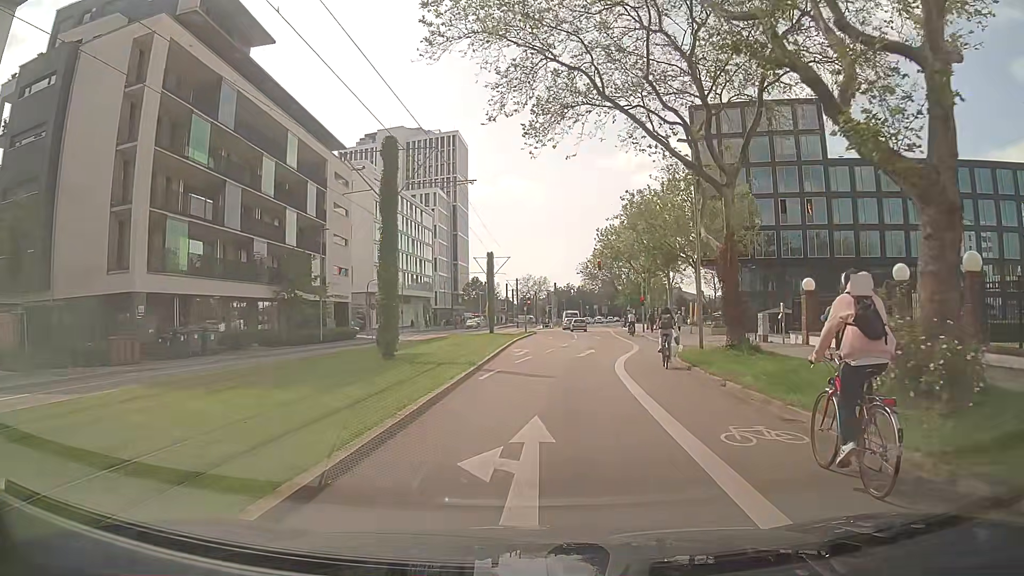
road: secondary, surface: asphalt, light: Day
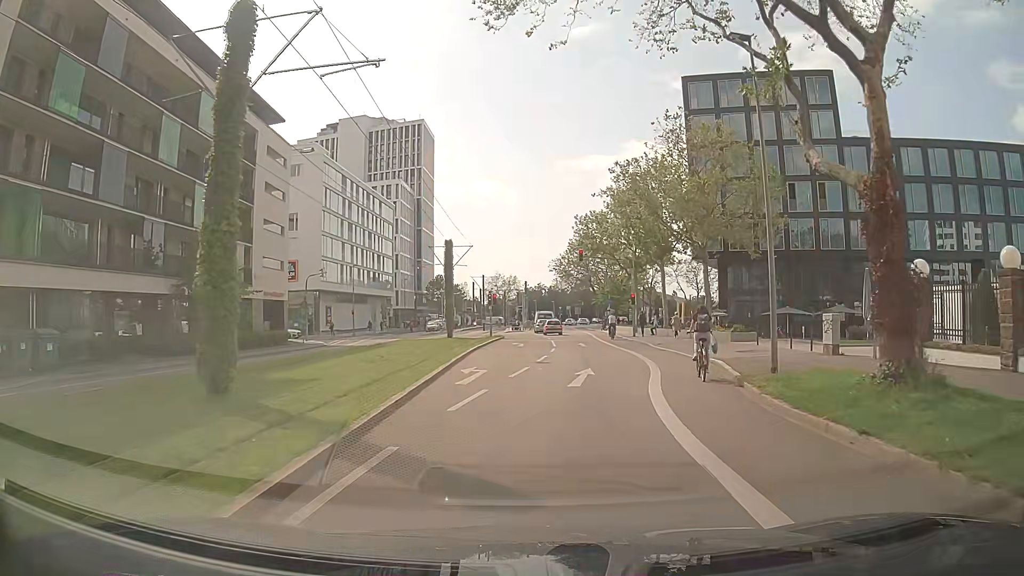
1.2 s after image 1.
(+0.2, +10.6) m; +2°
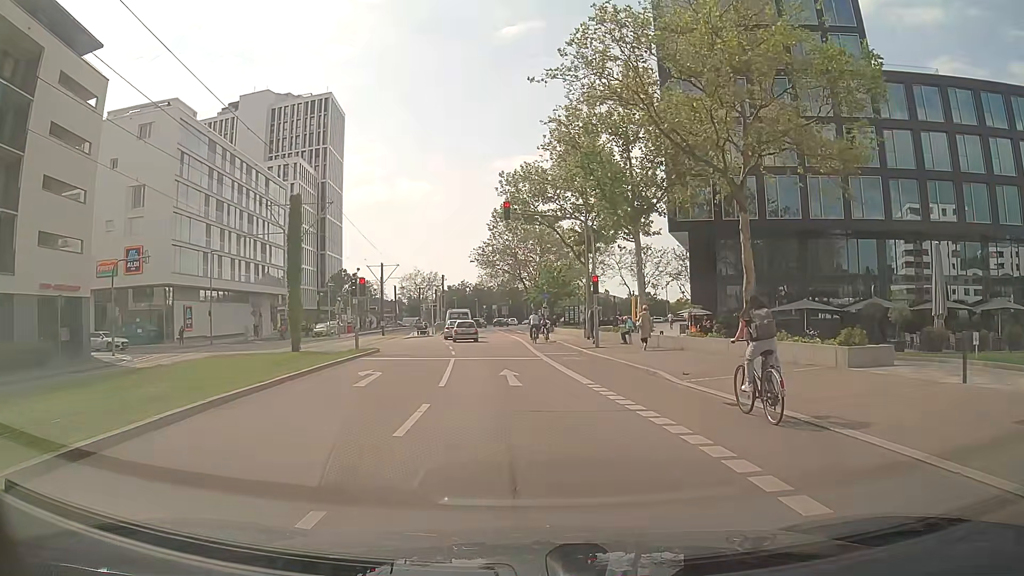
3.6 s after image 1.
(+1.2, +20.0) m; +6°
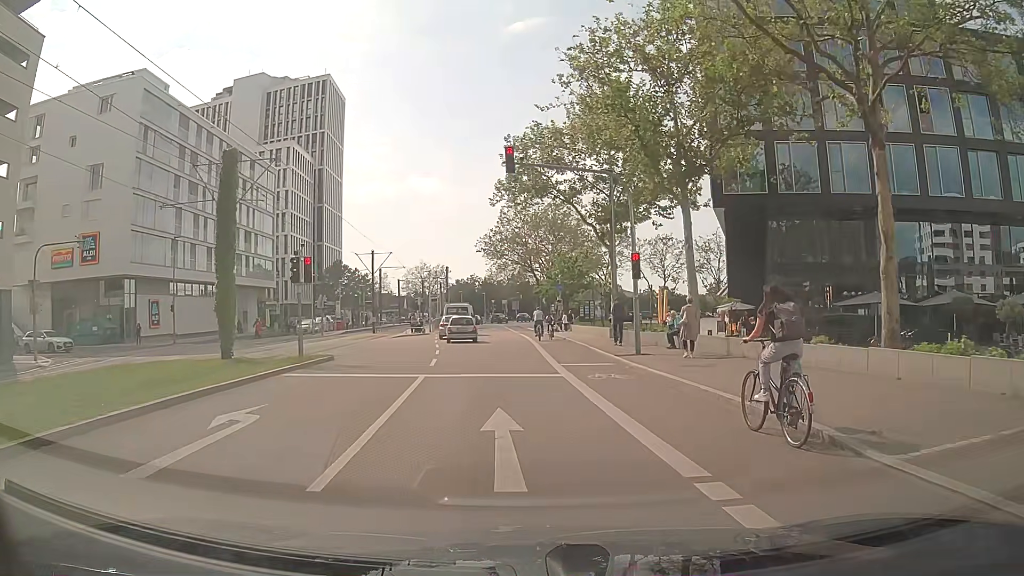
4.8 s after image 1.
(-0.1, +8.5) m; -1°
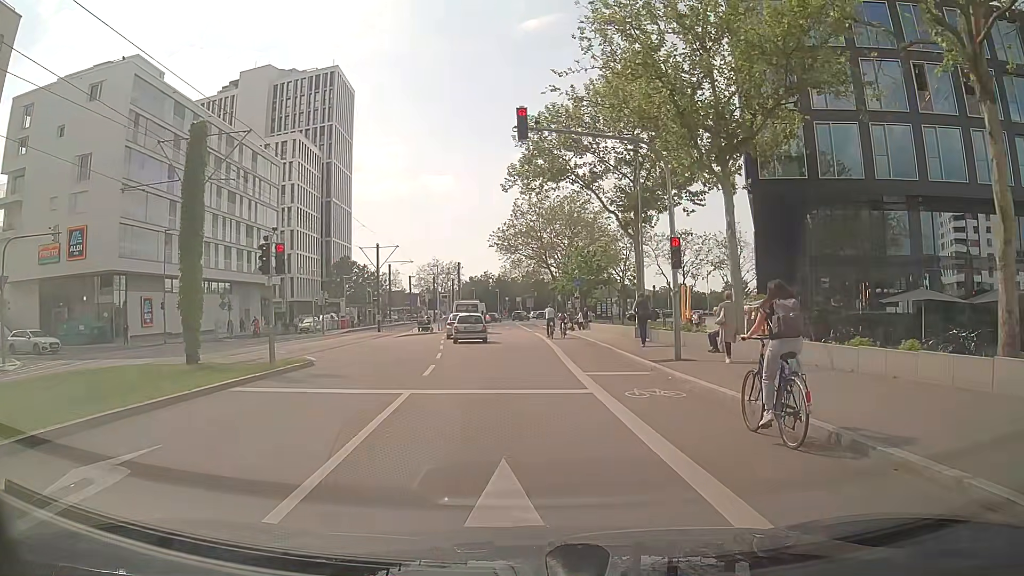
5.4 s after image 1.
(0.0, +3.6) m; -1°
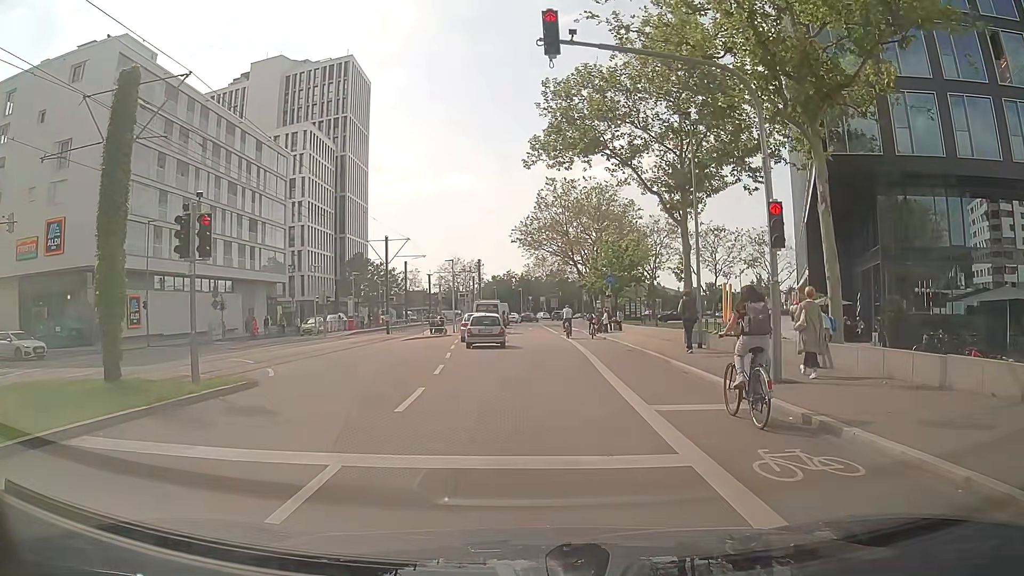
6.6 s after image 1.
(-0.2, +5.3) m; -3°
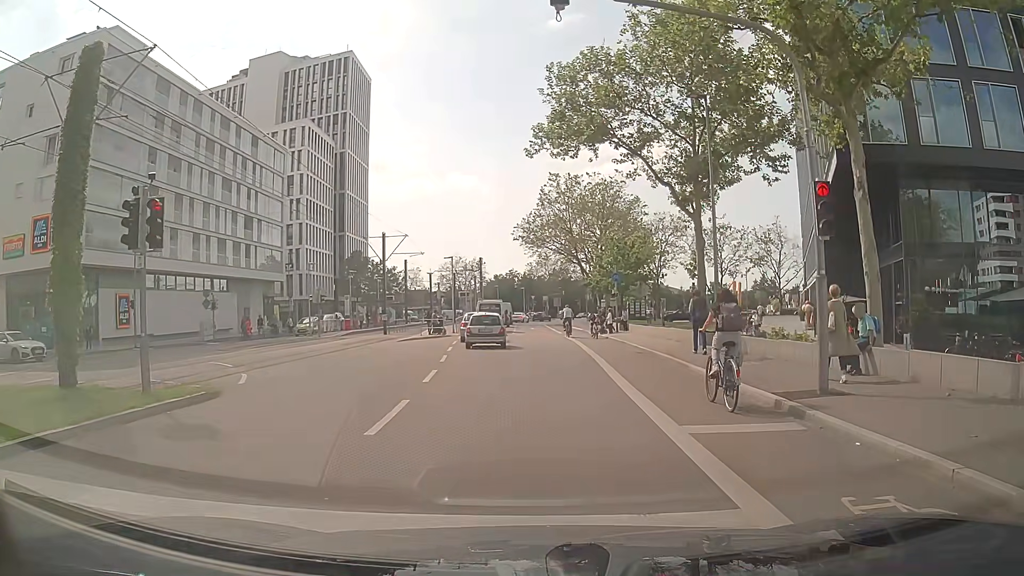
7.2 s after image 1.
(0.0, +1.8) m; +1°
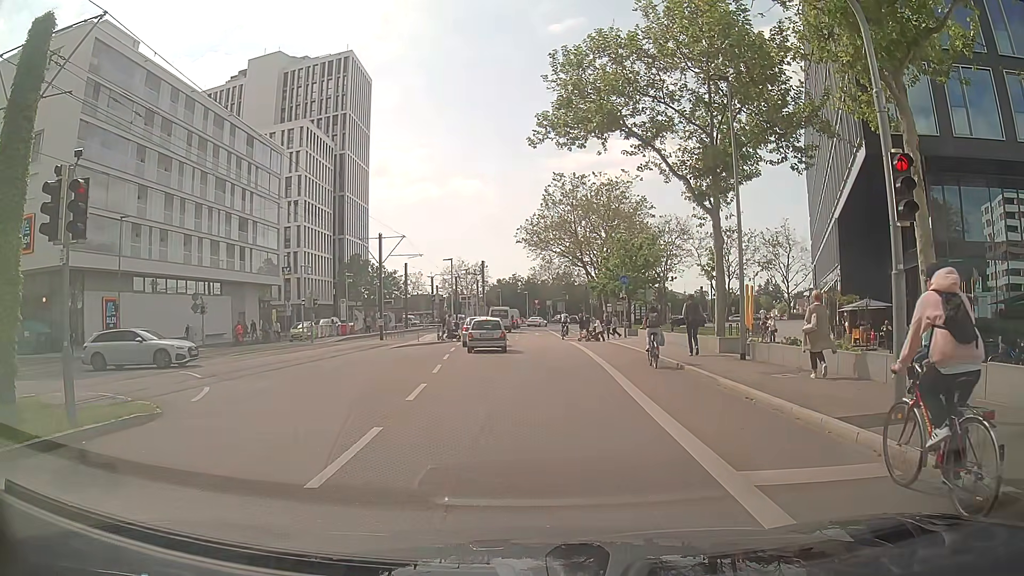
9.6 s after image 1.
(0.0, +2.1) m; -1°
(0, +10) (0, +20) (0, +30) (+1, +40) (+1, +50) (+1, +60) (+1, +70) (+1, +80) (+3, +90) (+8, +99) m
